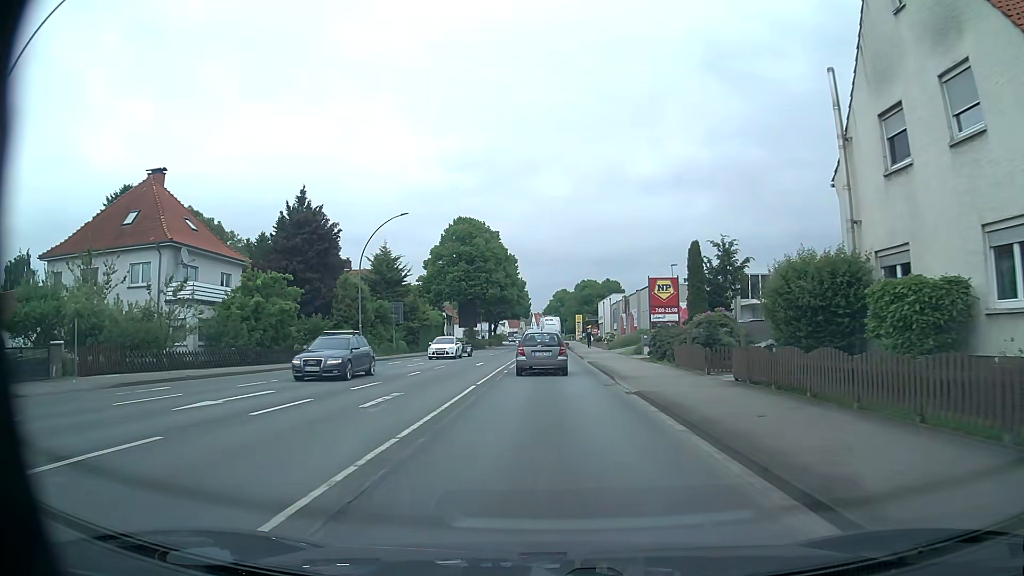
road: primary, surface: asphalt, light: Day
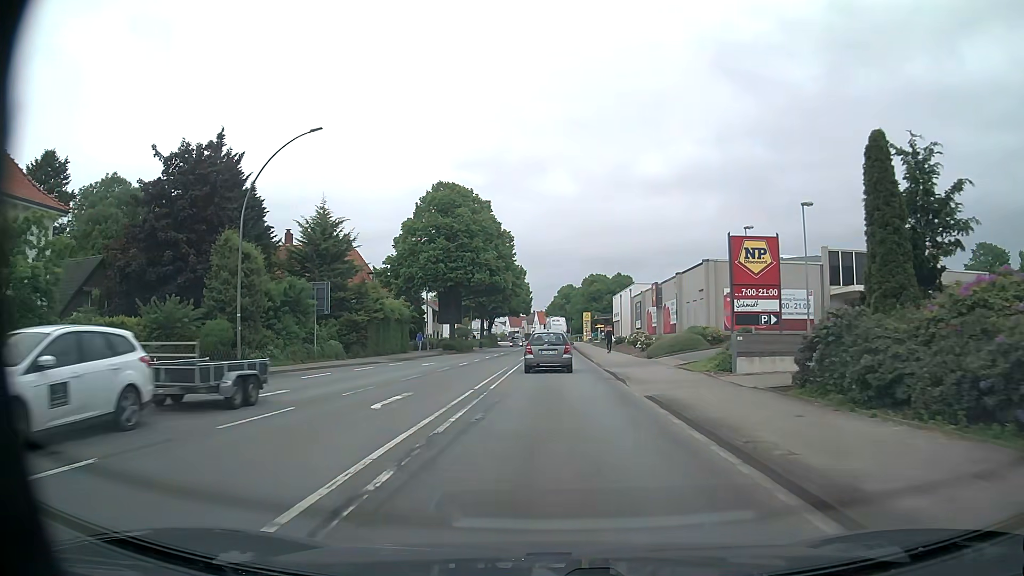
(+0.2, +20.0) m; 0°
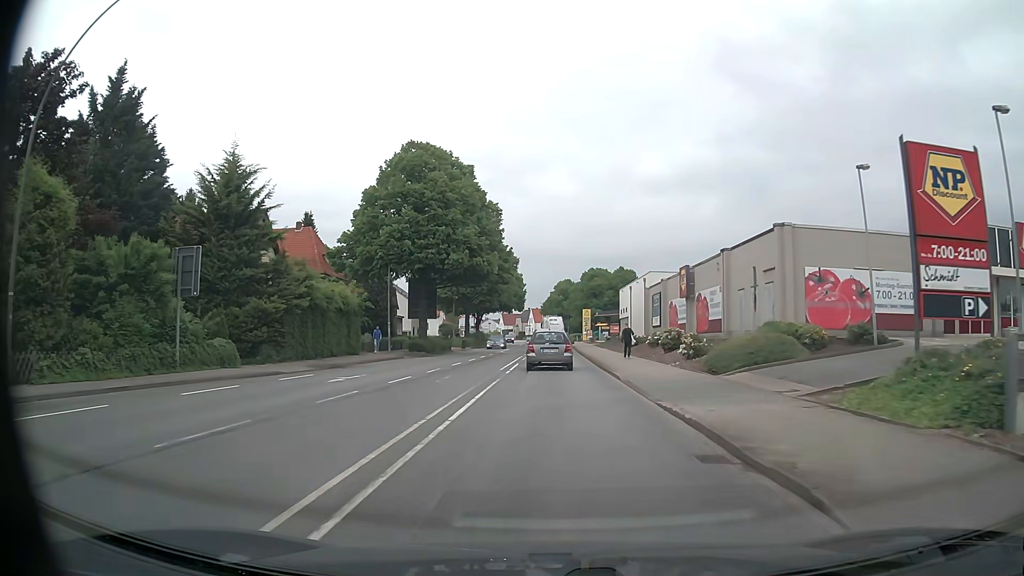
(0.0, +14.1) m; 0°
(0, +10) (0, +20) (0, +30) (0, +40) (+1, +50) (+1, +60) (+1, +70) (+1, +80) (+1, +90) (+1, +100) m
